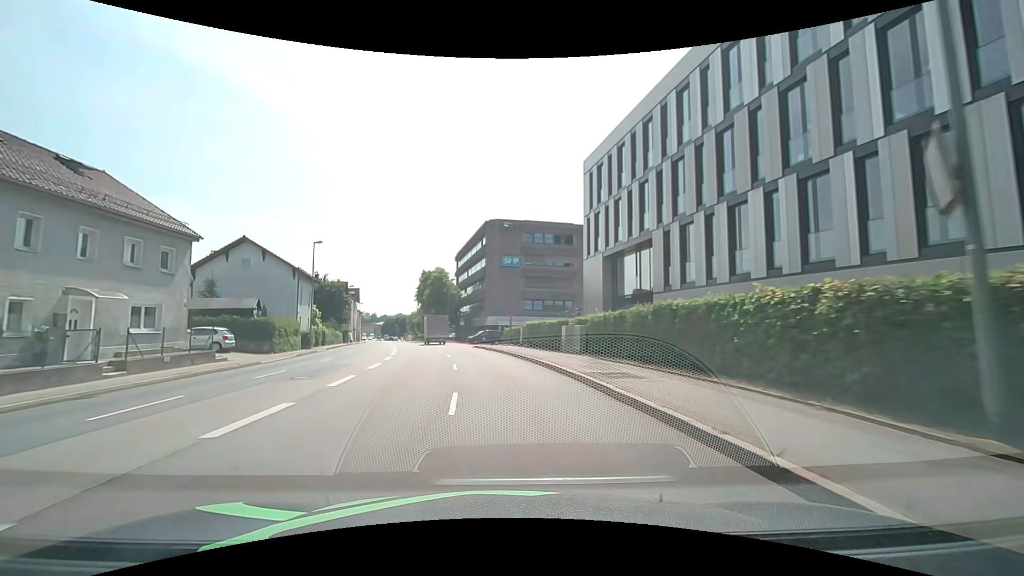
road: primary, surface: asphalt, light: Day
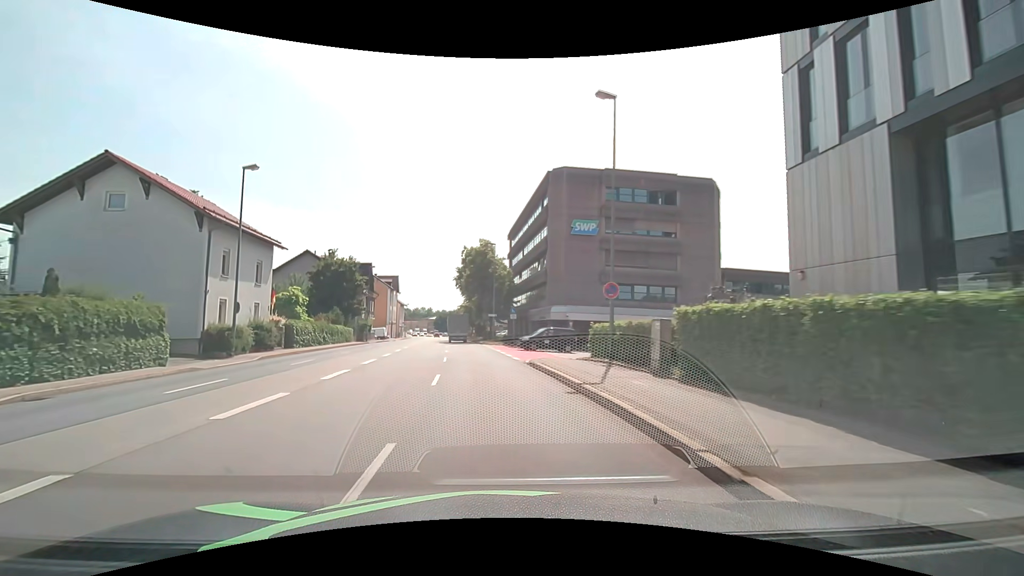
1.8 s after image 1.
(-1.2, +23.1) m; -7°
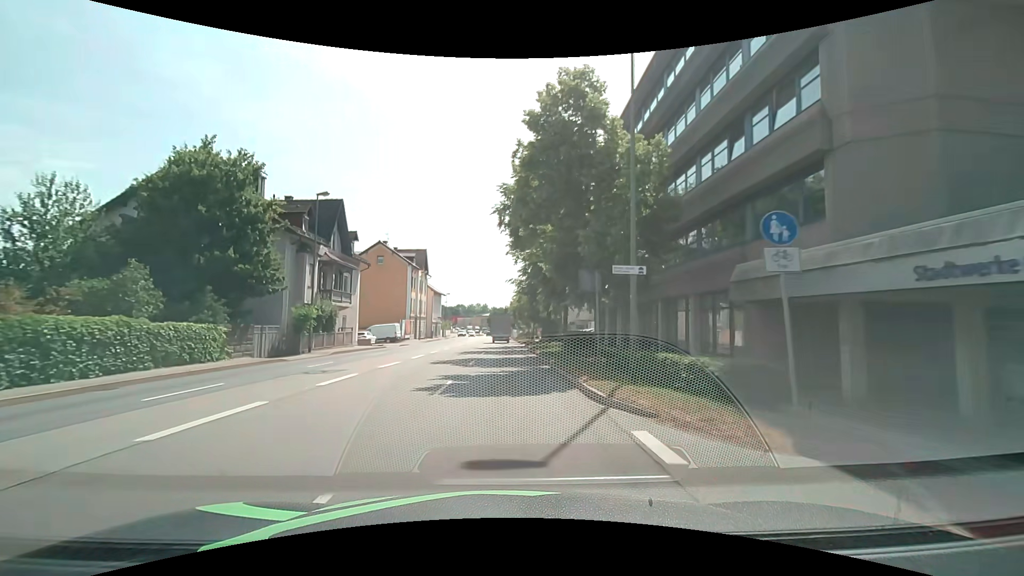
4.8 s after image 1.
(-2.7, +37.9) m; -6°
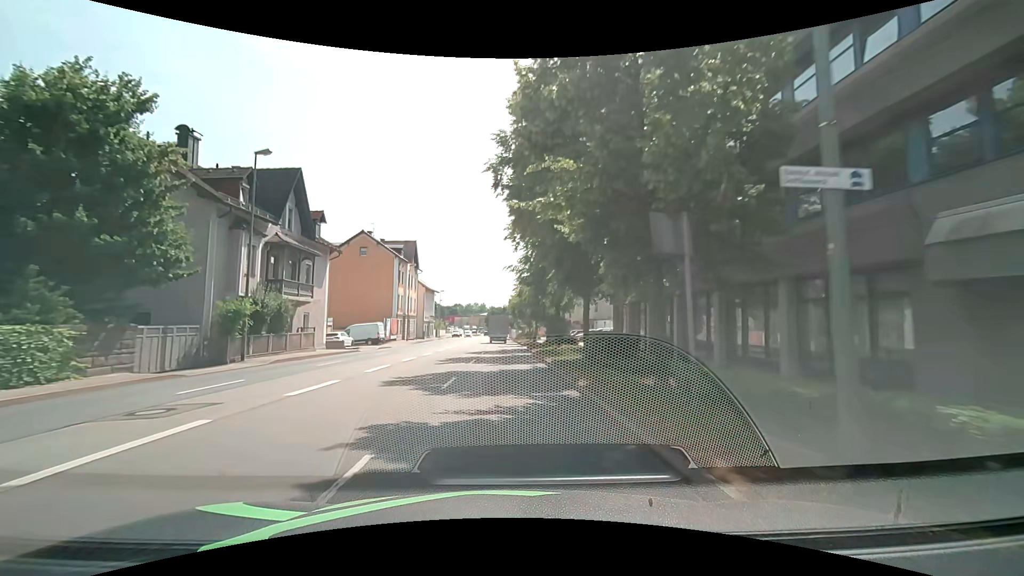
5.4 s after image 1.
(0.0, +7.7) m; -1°
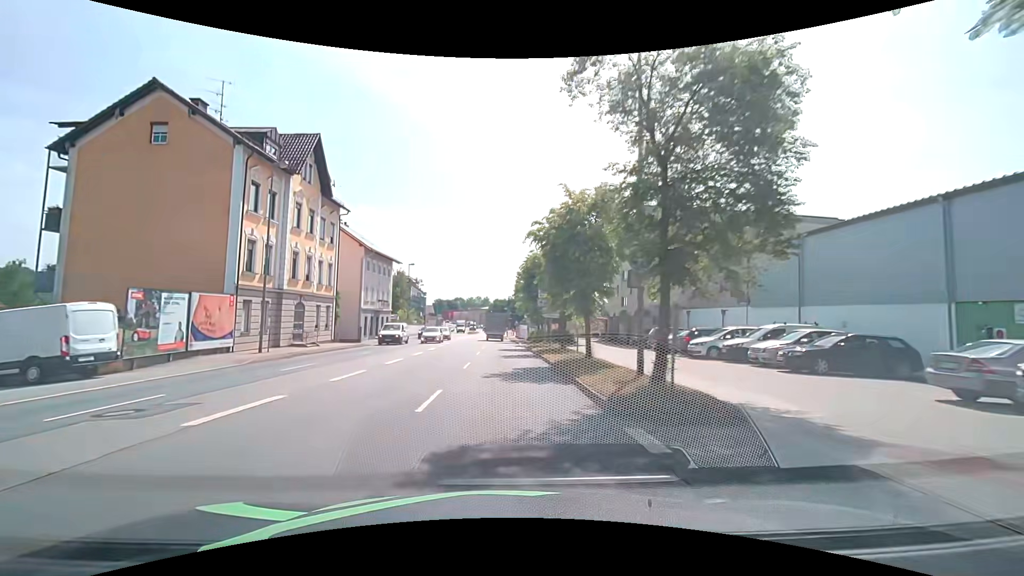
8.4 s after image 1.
(+0.2, +39.6) m; 0°
(0, +10) (0, +20) (0, +30) (-1, +40) (-1, +50) (-1, +60) (-2, +70) (-2, +80) (-2, +90) (-2, +100) m
